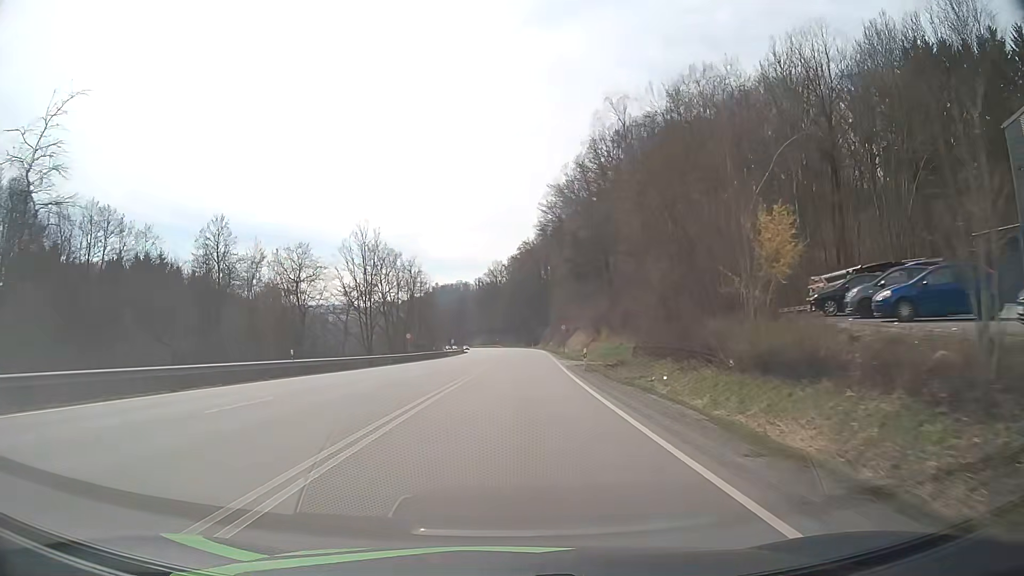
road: primary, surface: asphalt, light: Day
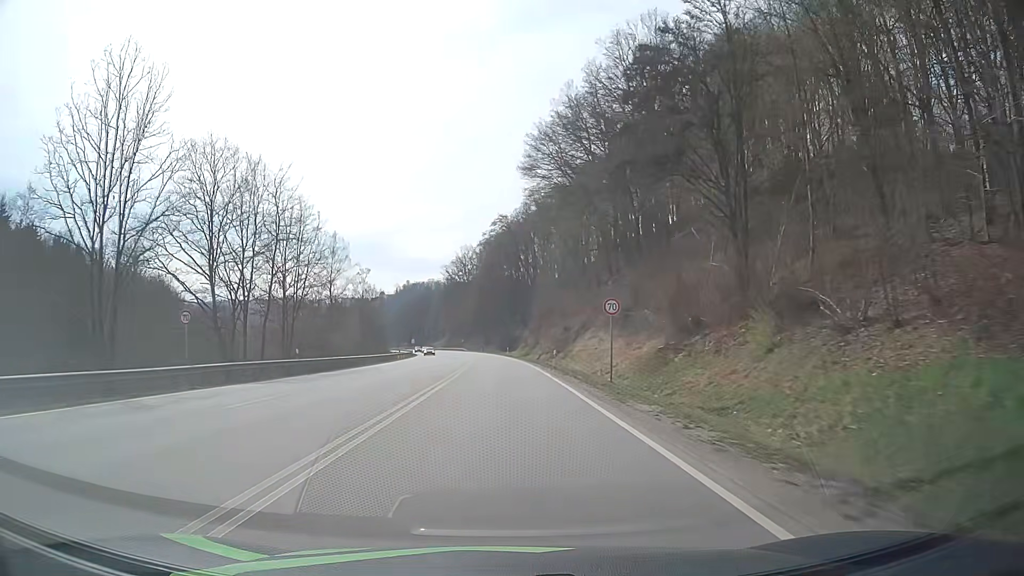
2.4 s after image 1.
(+1.3, +45.2) m; +3°
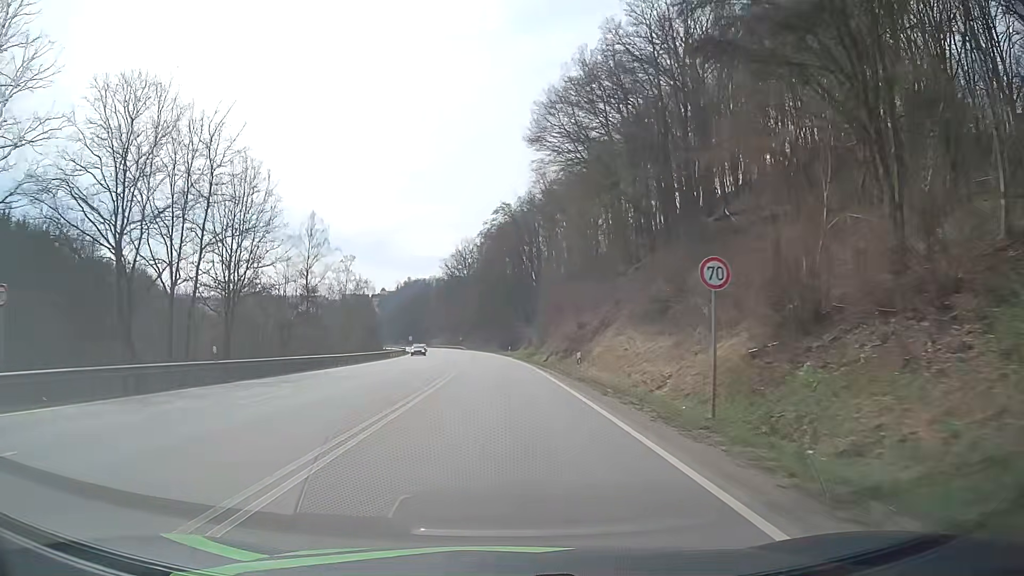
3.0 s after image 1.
(0.0, +11.5) m; 0°
(0, +10) (0, +20) (0, +30) (-1, +40) (-1, +50) (-1, +60) (-2, +70) (-3, +80) (-4, +90) (-5, +100) m
